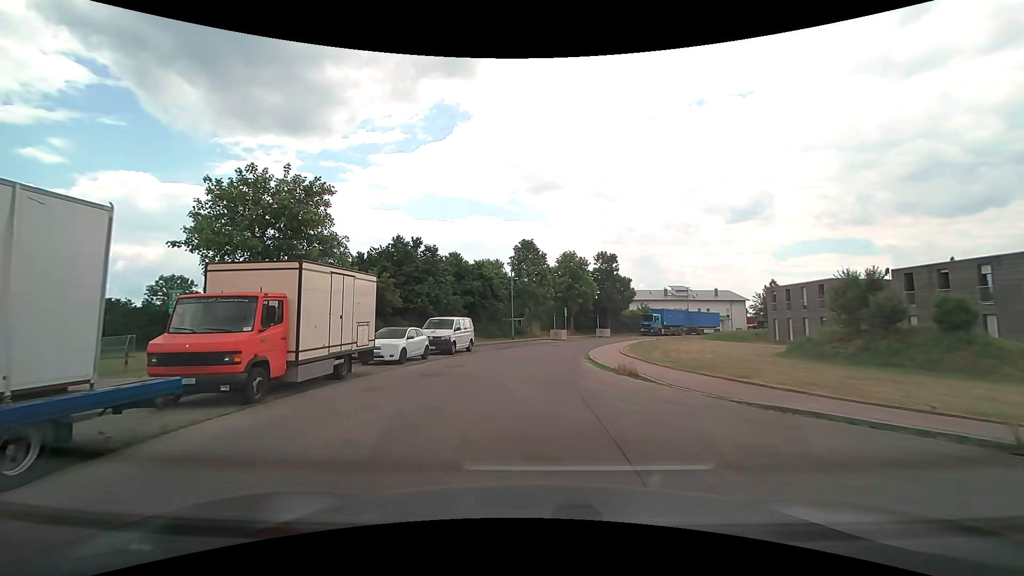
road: residential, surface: asphalt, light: Day
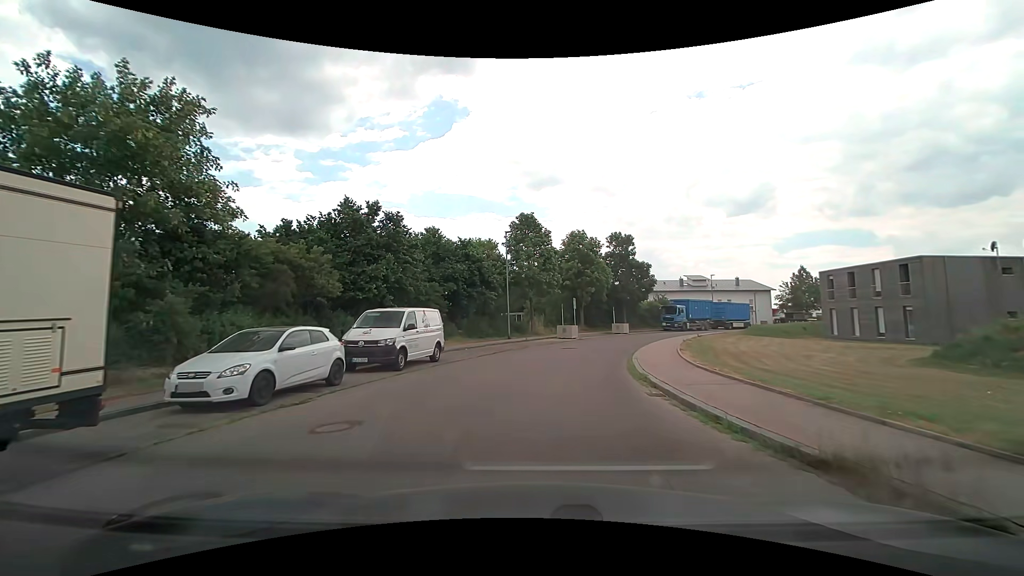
(+0.1, +10.7) m; 0°
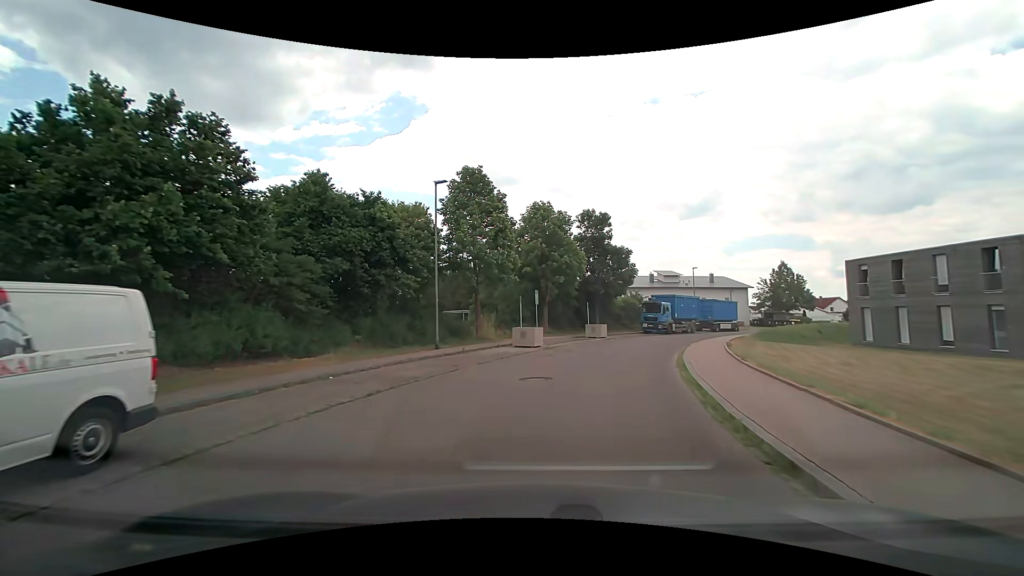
(+0.4, +12.9) m; +5°
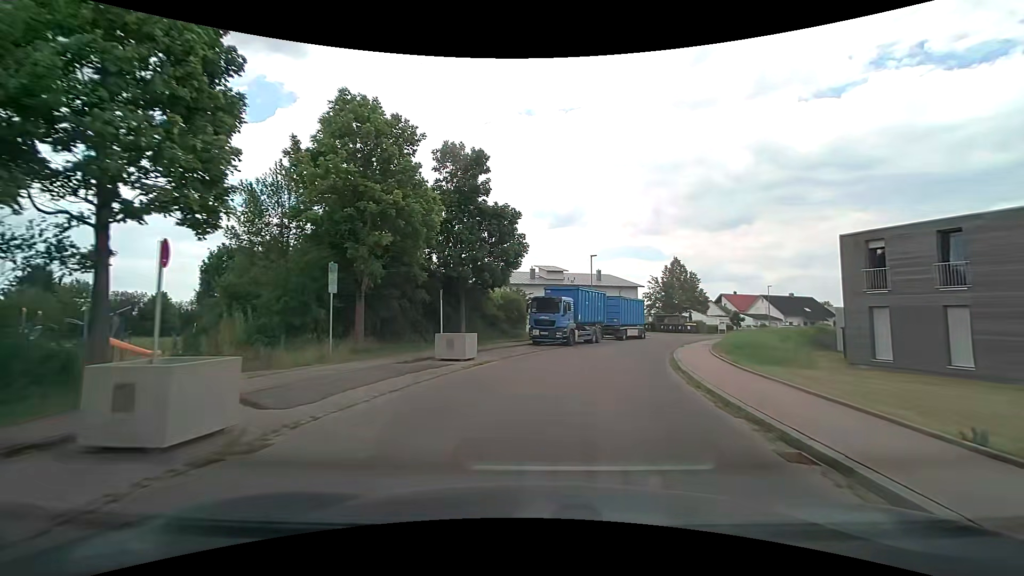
(+2.0, +18.5) m; +14°
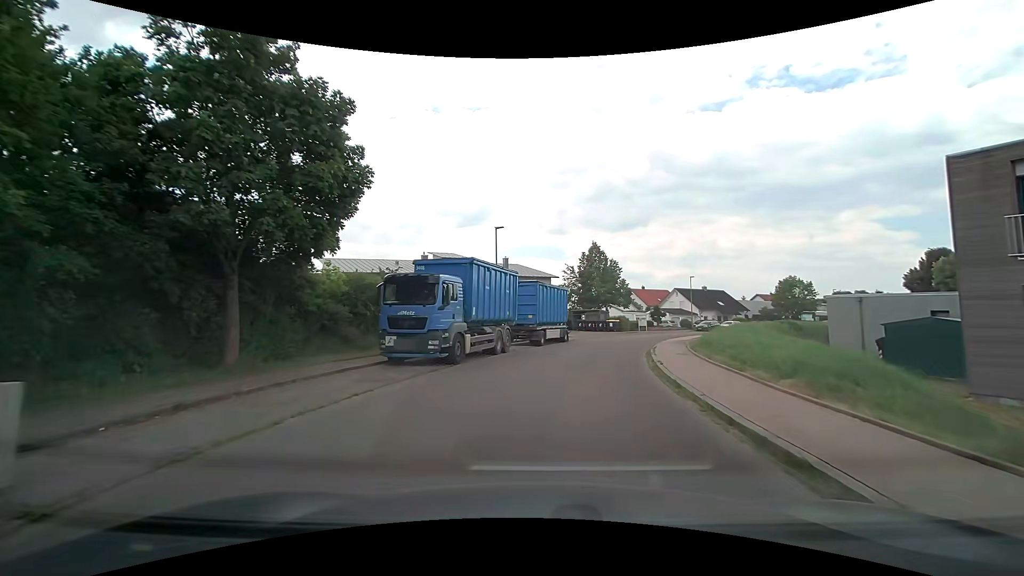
(+1.4, +14.0) m; +11°
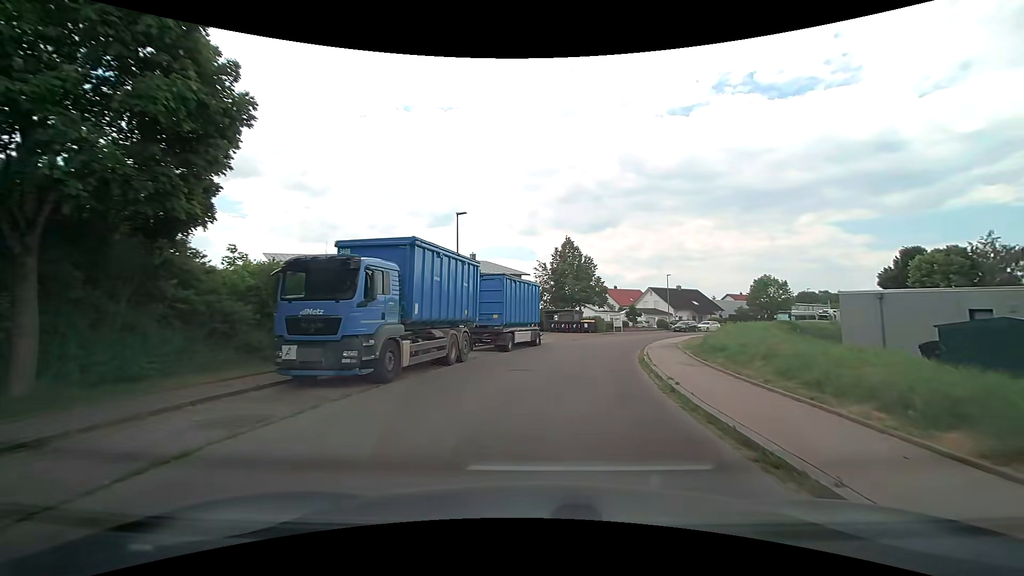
(+0.1, +4.7) m; +3°
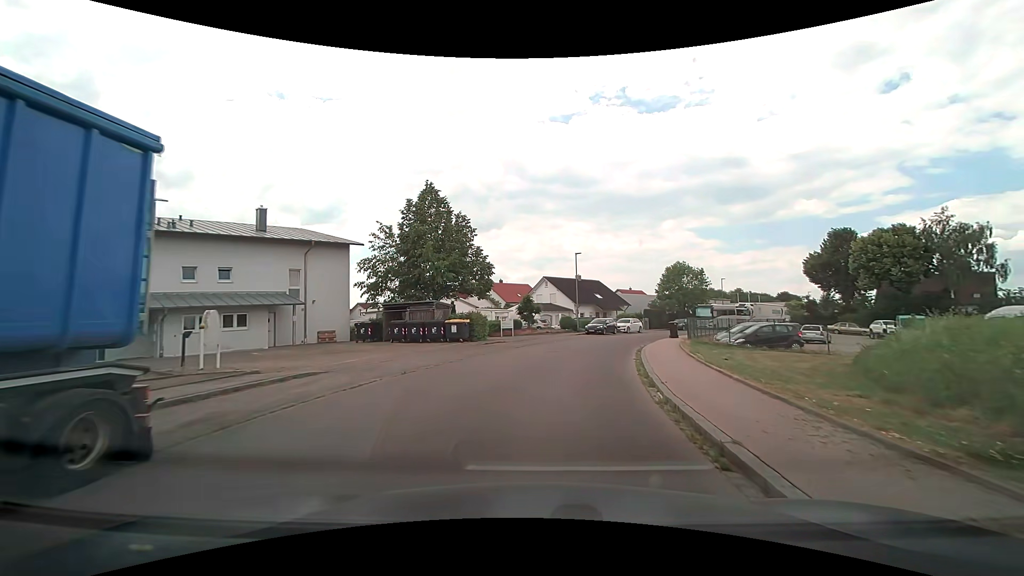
(+2.9, +23.4) m; +14°
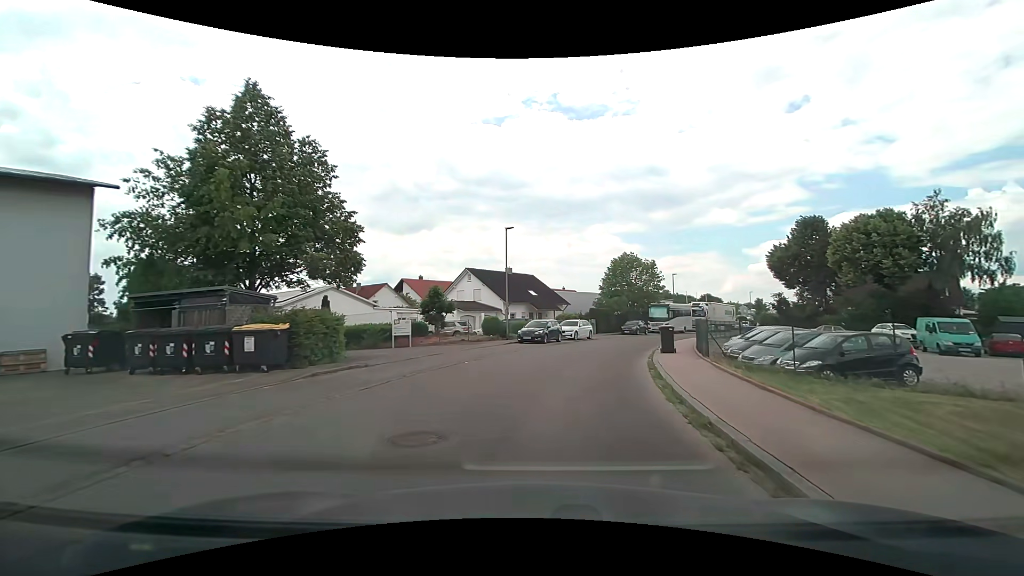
(+0.8, +14.6) m; +7°
(+1, +10) (+2, +20) (+5, +29) (+9, +39) (+14, +47) (+19, +56) (+25, +64) (+31, +72) (+37, +80) (+42, +89) m
